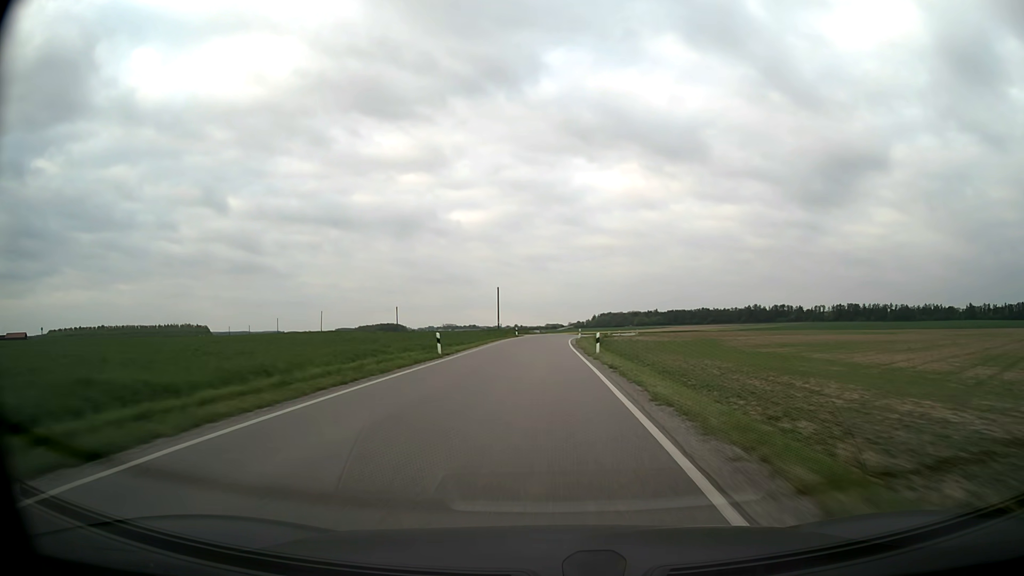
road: secondary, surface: asphalt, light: Day
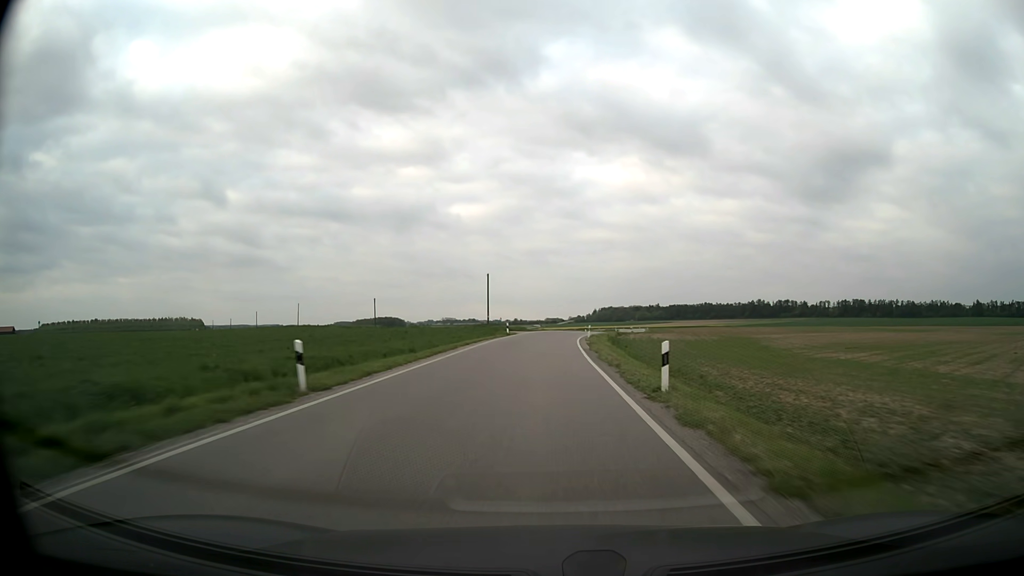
(0.0, +16.6) m; 0°
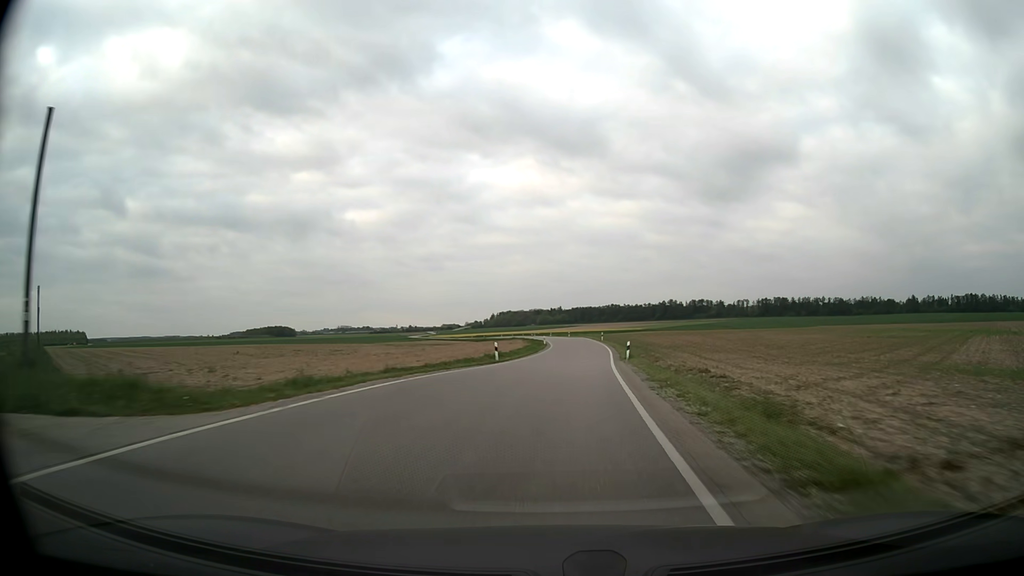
(+2.7, +65.3) m; +8°
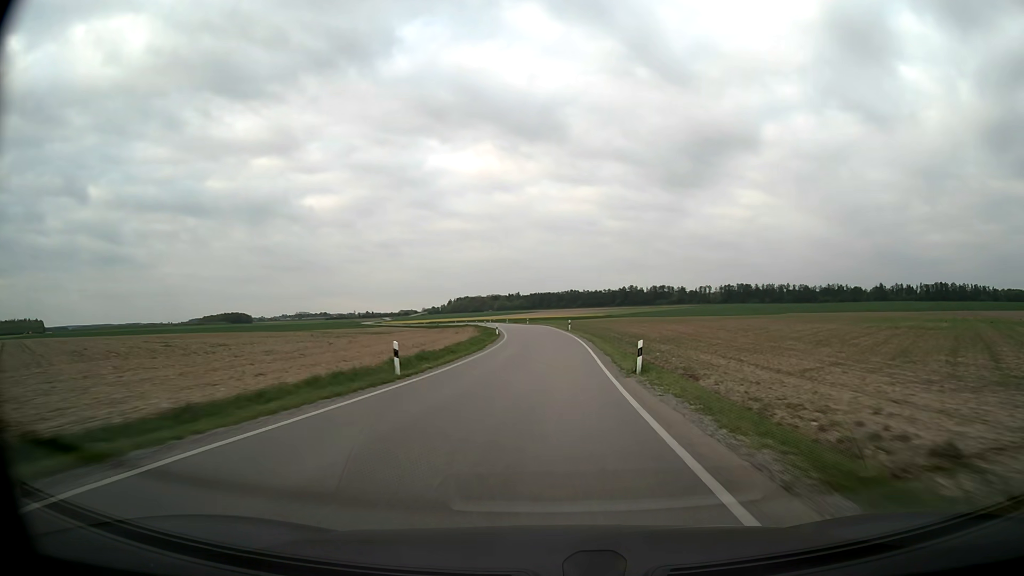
(+0.5, +16.1) m; +3°
(0, +10) (0, +20) (+1, +30) (+1, +40) (+1, +50) (+1, +60) (0, +70) (-1, +80) (-2, +90) (-3, +100) m
